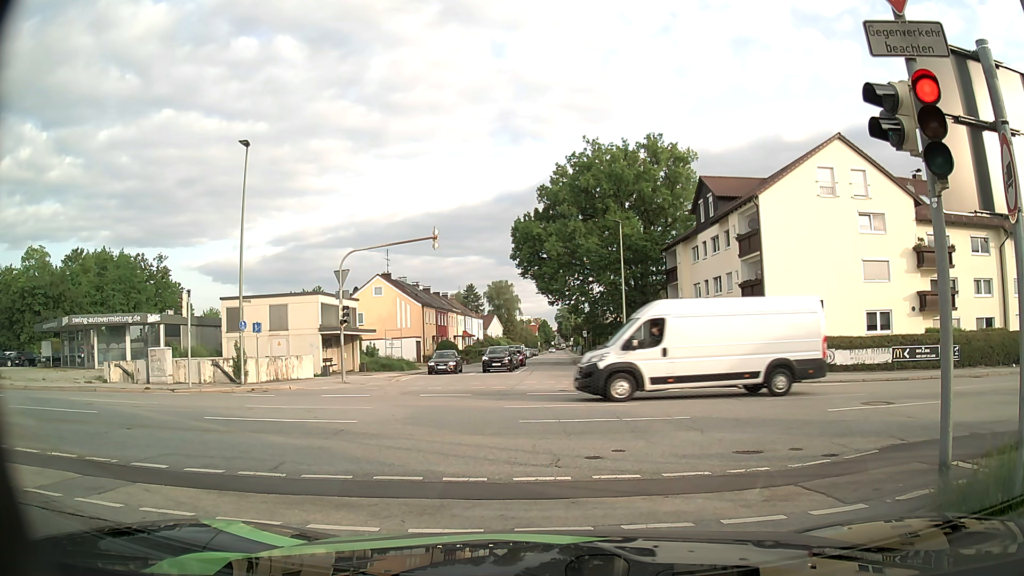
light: Day
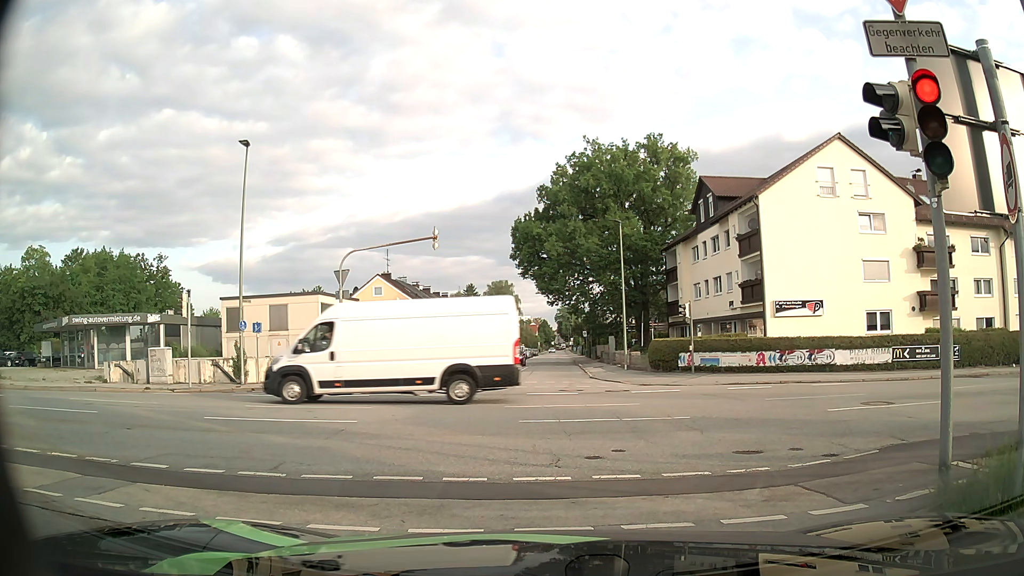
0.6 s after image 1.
(0.0, 0.0) m; 0°
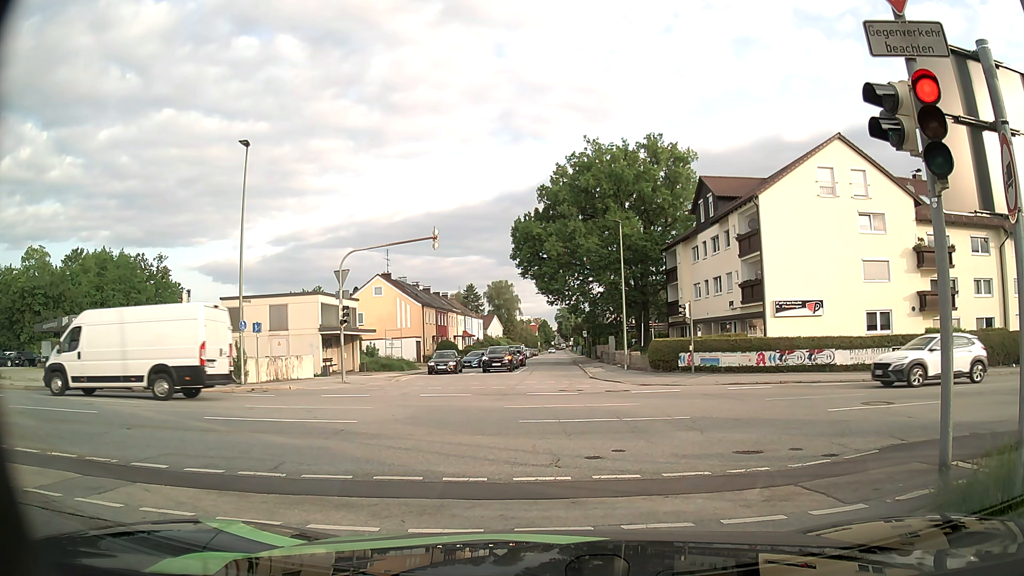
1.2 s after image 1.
(0.0, 0.0) m; 0°
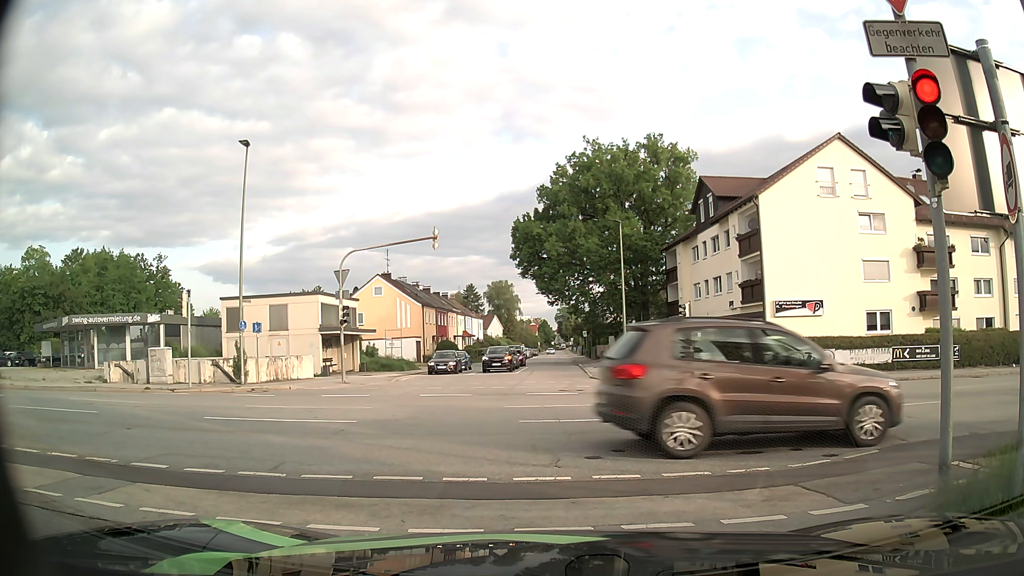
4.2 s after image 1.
(0.0, 0.0) m; 0°
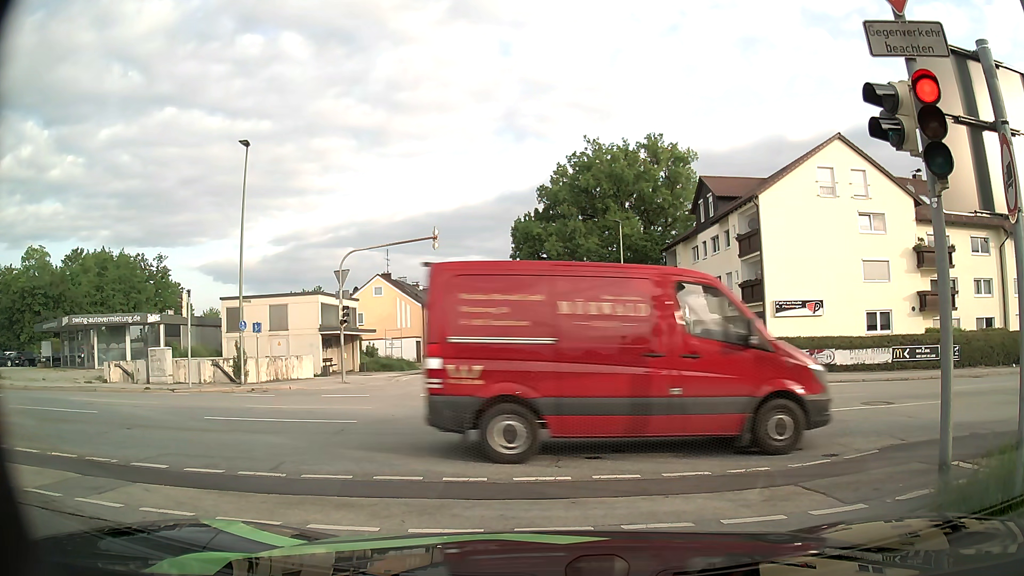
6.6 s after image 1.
(0.0, 0.0) m; 0°
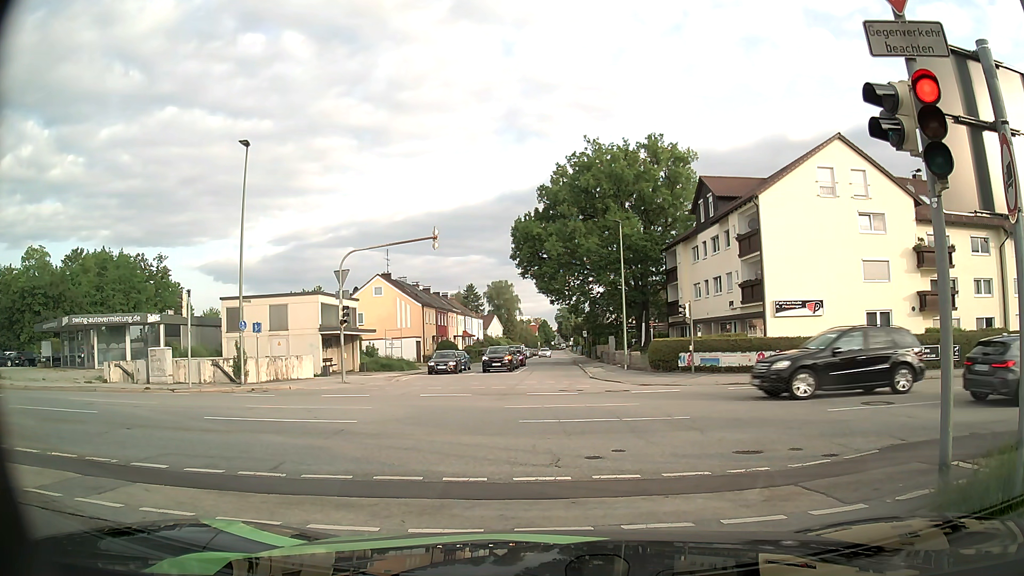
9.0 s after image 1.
(0.0, 0.0) m; 0°
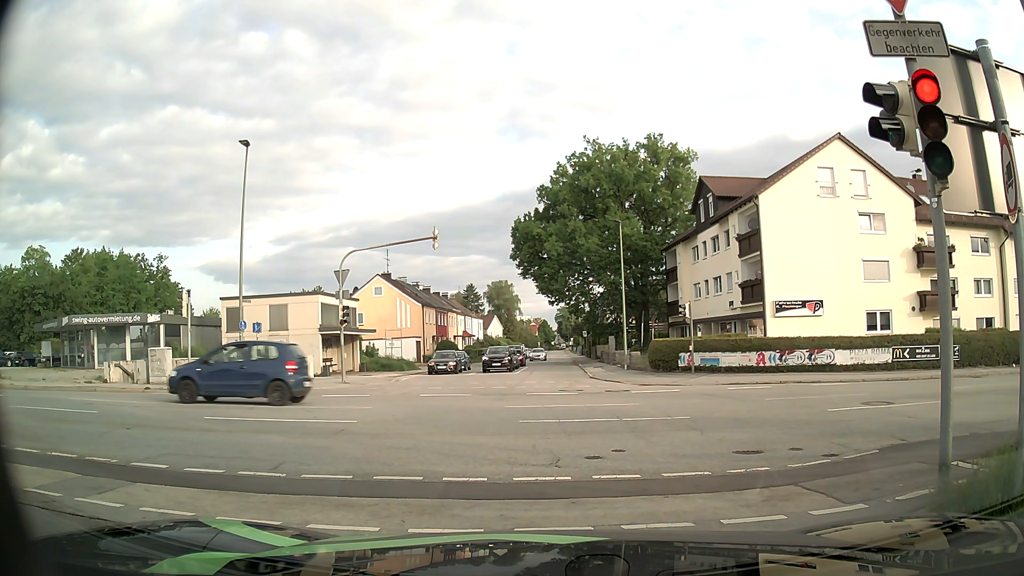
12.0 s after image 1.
(0.0, 0.0) m; 0°
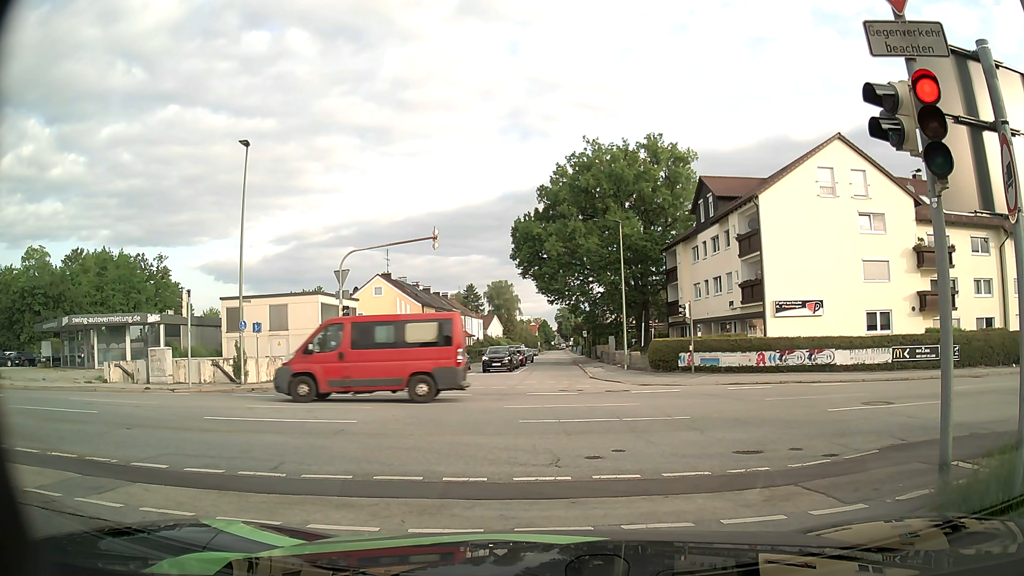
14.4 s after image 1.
(0.0, 0.0) m; 0°
